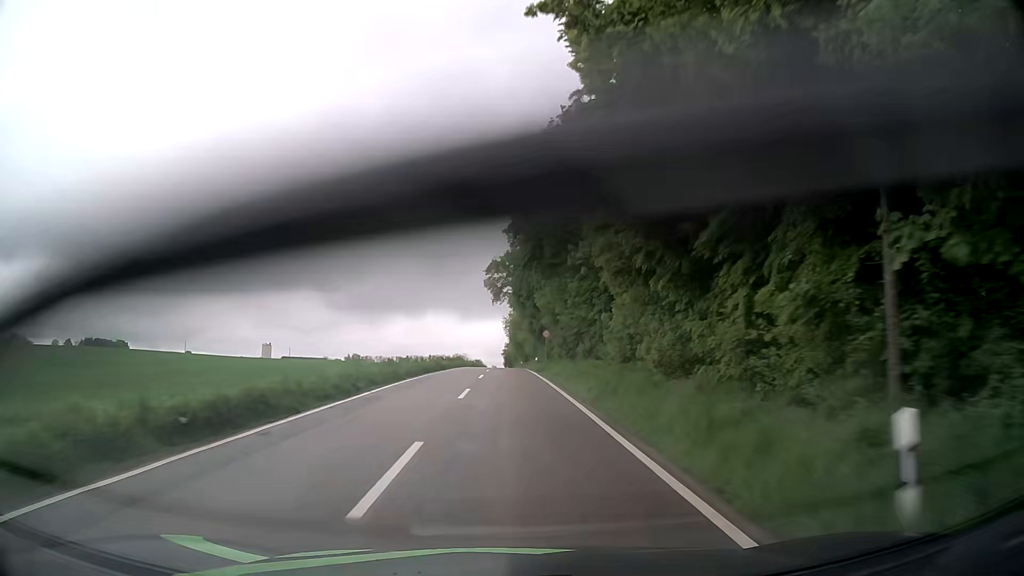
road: tertiary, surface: asphalt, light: Day
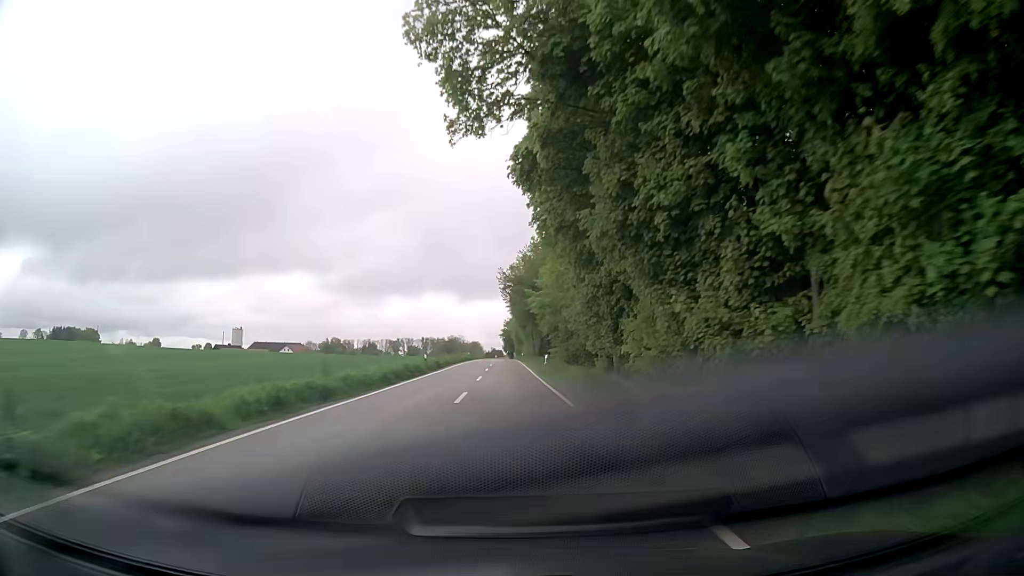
(-0.5, +63.2) m; -1°
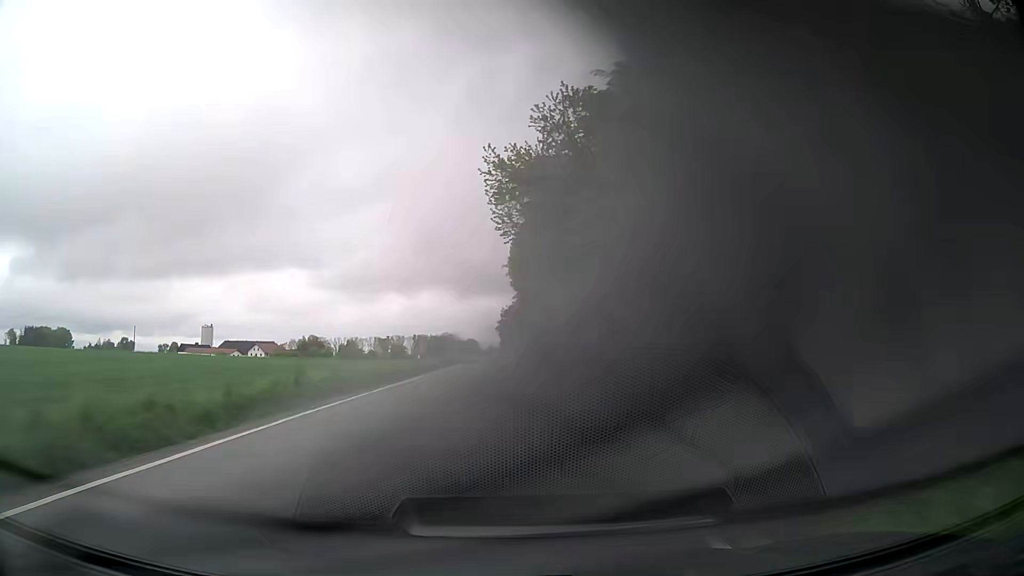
(+0.4, +50.7) m; +1°
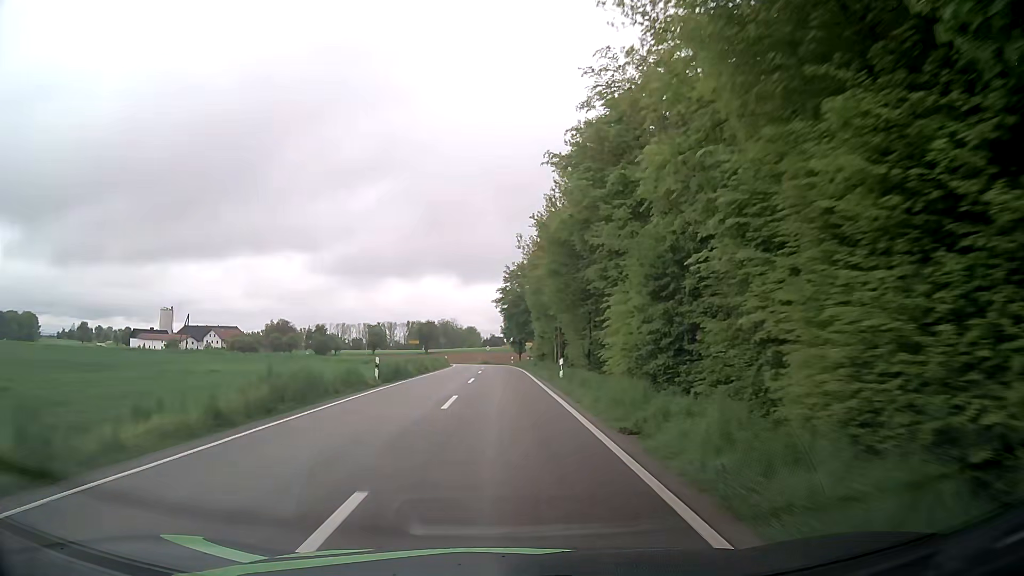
(-0.6, +63.2) m; -1°
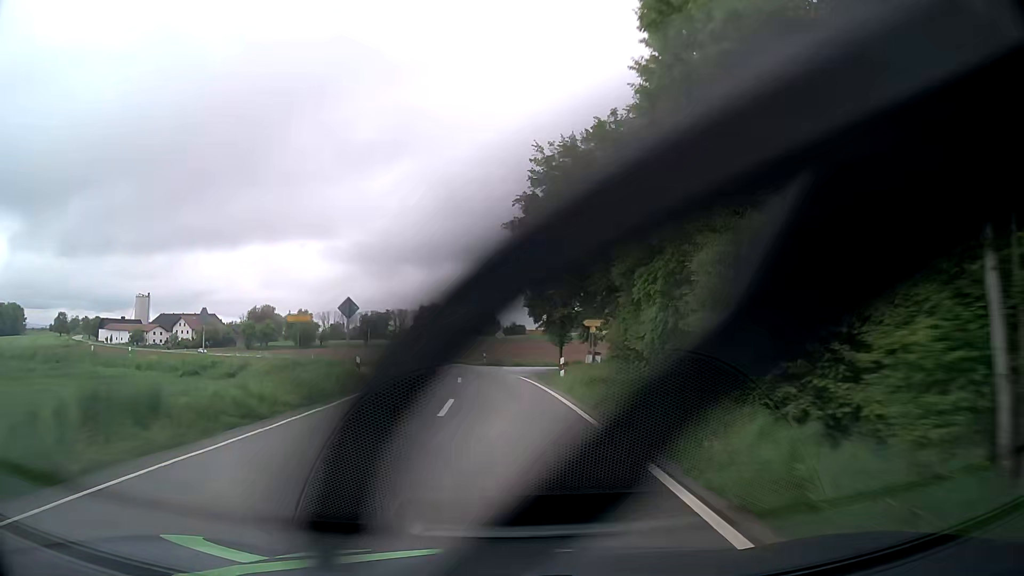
(-0.3, +50.6) m; -1°
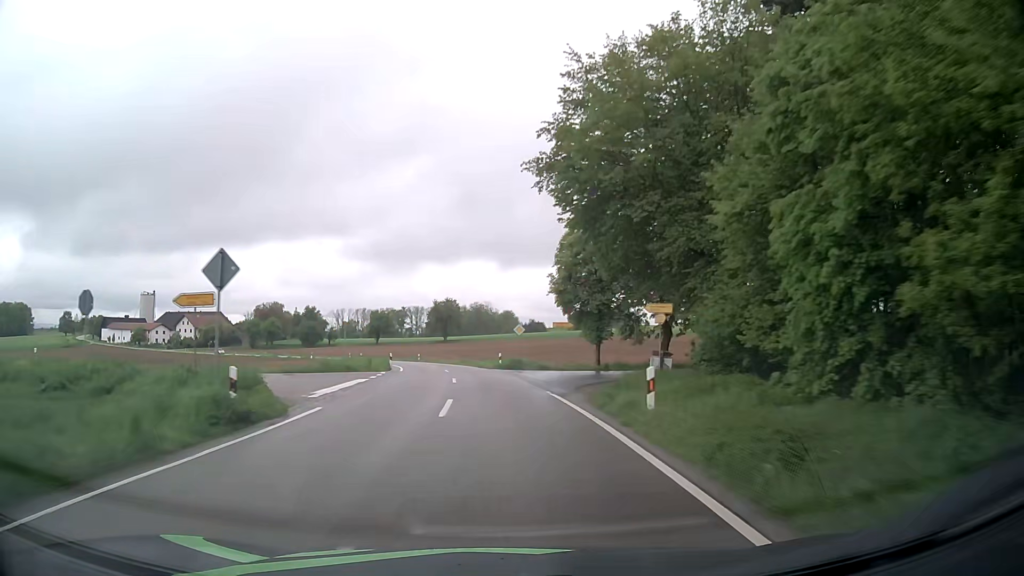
(-0.1, +12.7) m; -1°
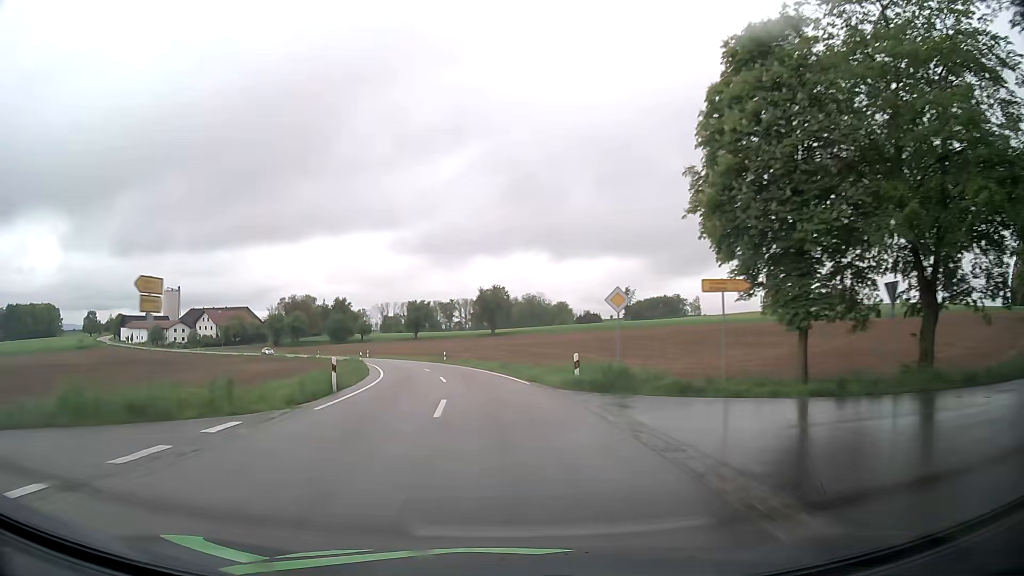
(-0.9, +25.3) m; -4°
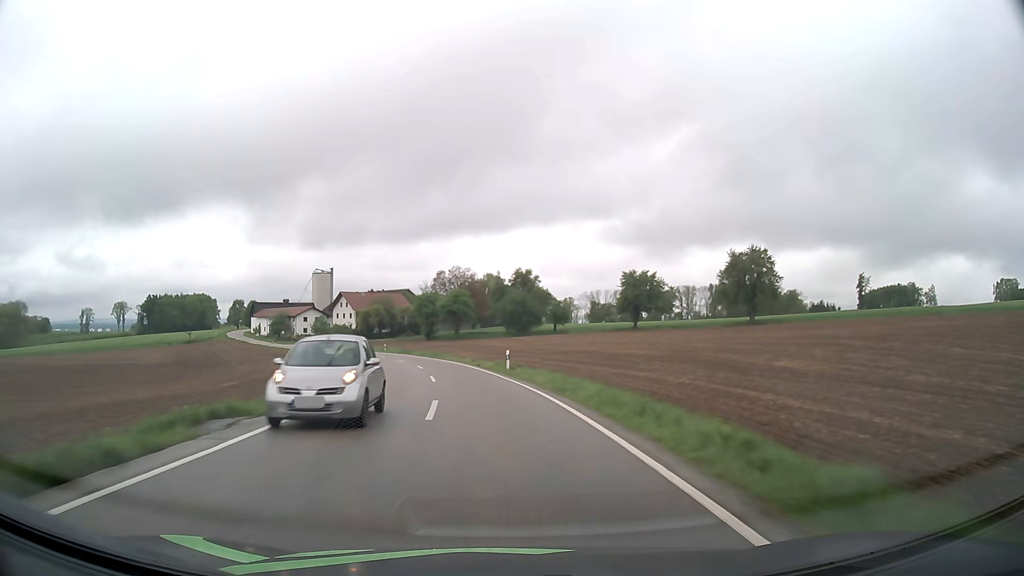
(-9.3, +62.4) m; -18°
(0, +10) (-1, +20) (-2, +30) (-4, +40) (-6, +49) (-9, +59) (-13, +68) (-16, +78) (-20, +87) (-25, +96) m
